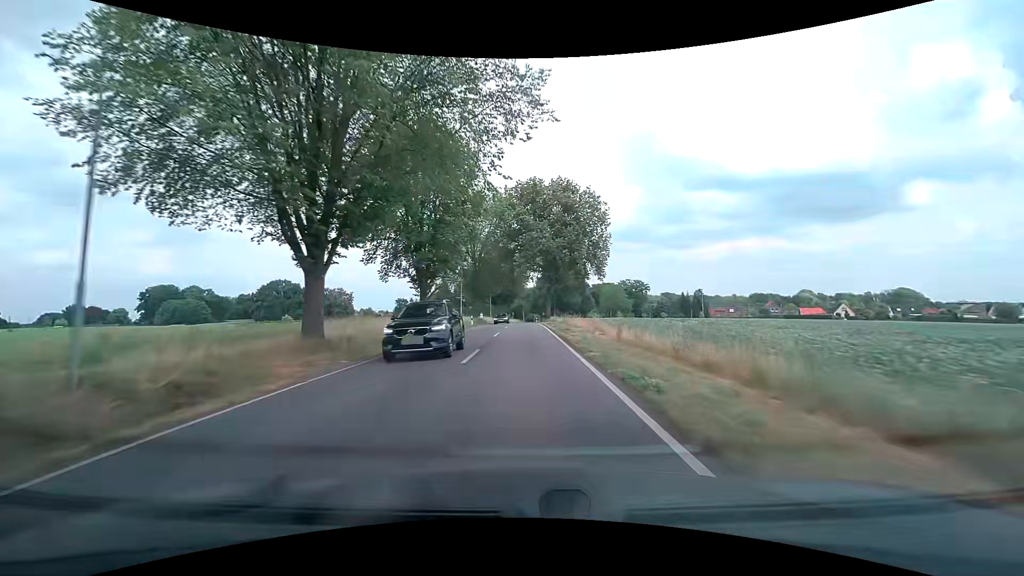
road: tertiary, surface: asphalt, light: Day
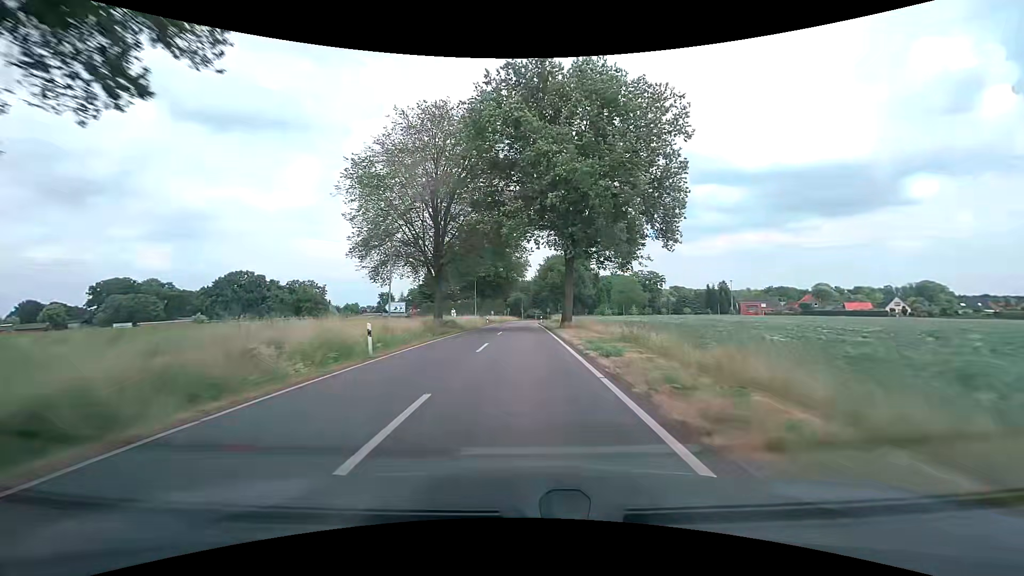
(0.0, +32.5) m; 0°
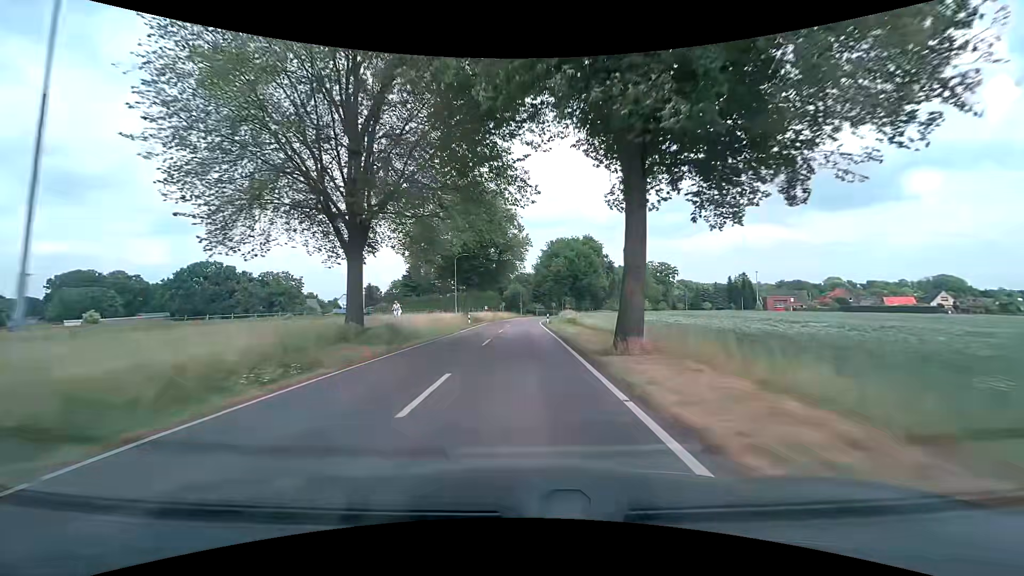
(0.0, +21.7) m; 0°
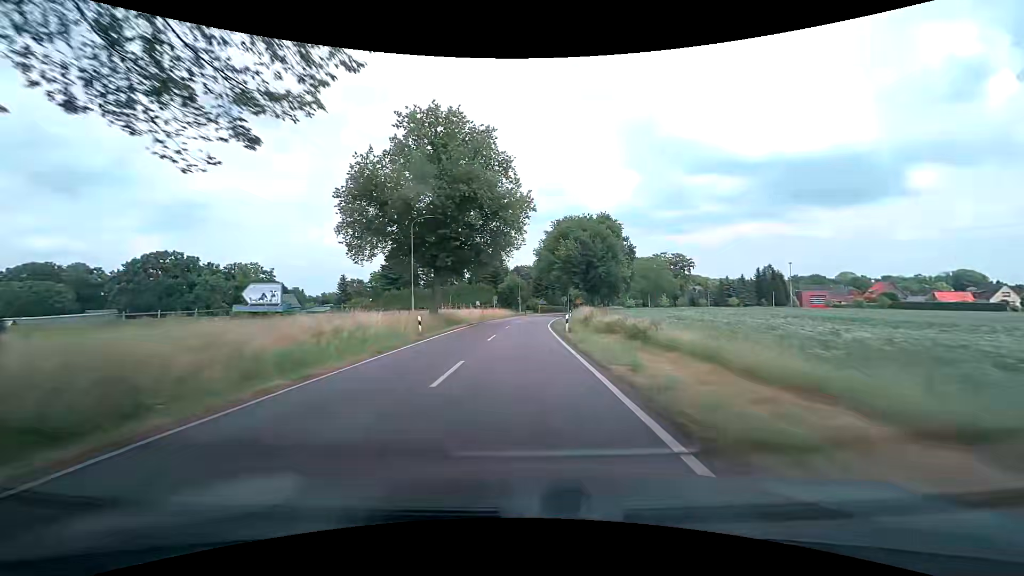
(0.0, +21.8) m; 0°
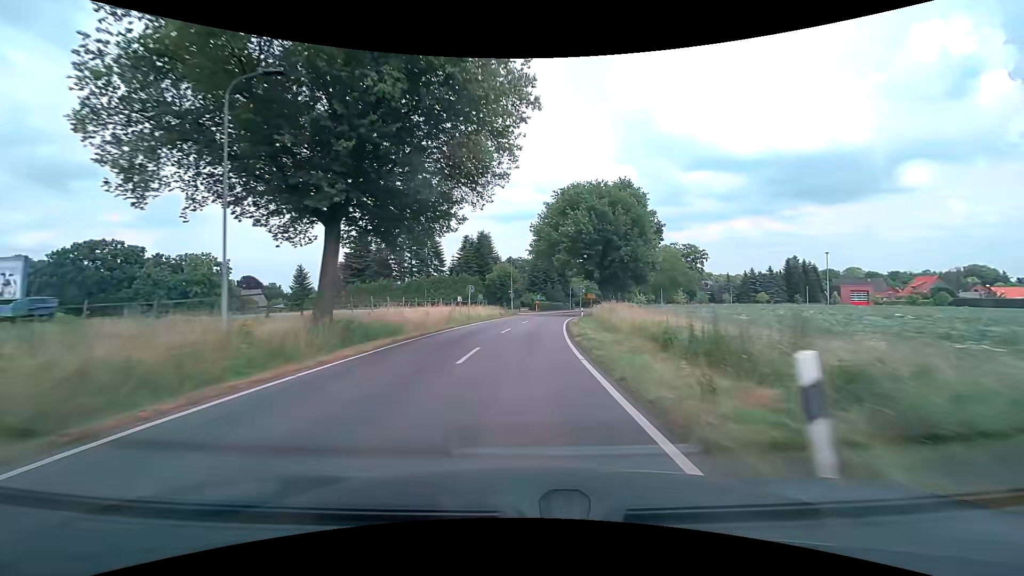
(0.0, +21.5) m; 0°
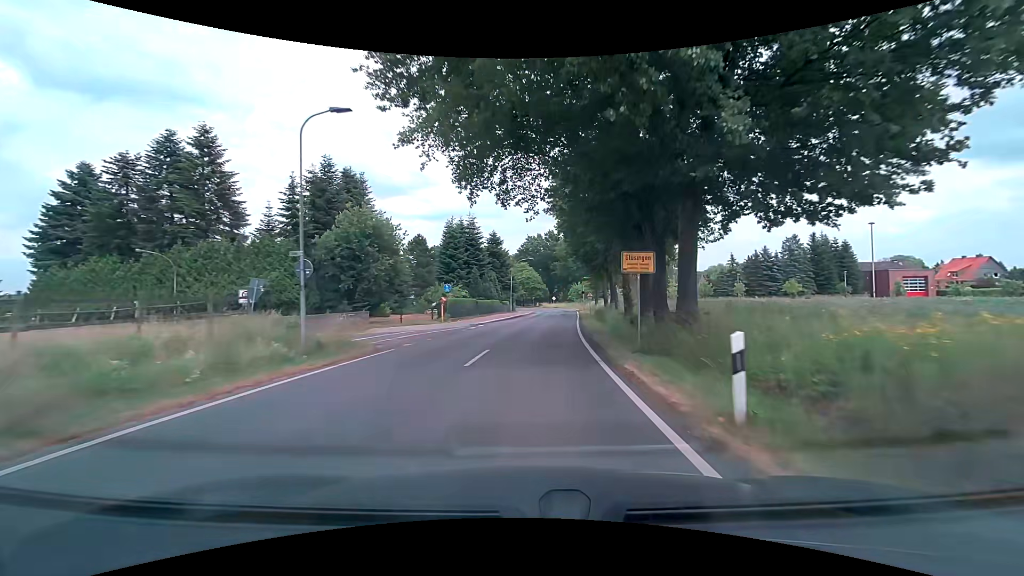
(+2.7, +48.0) m; +8°
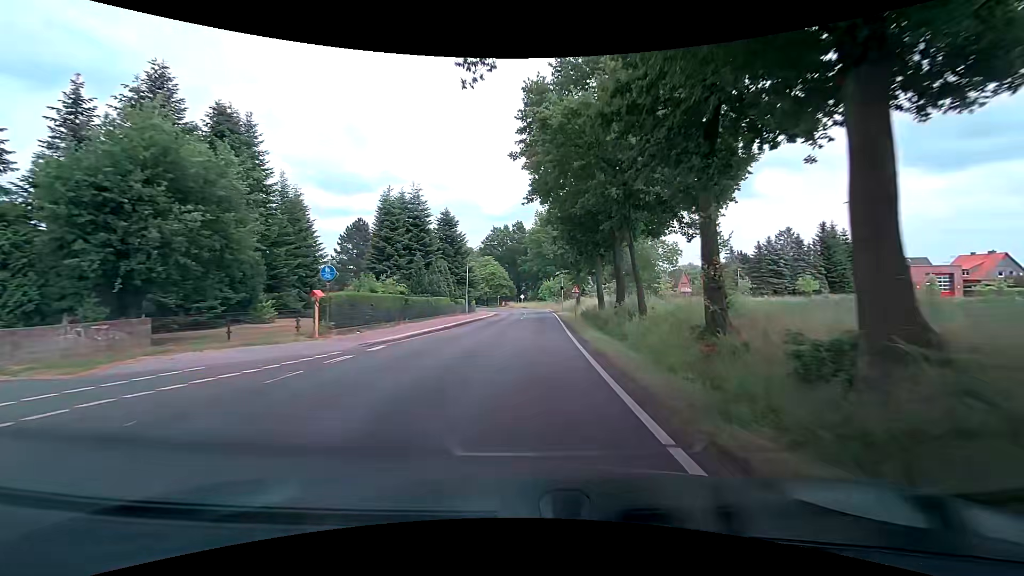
(+0.6, +16.7) m; +4°
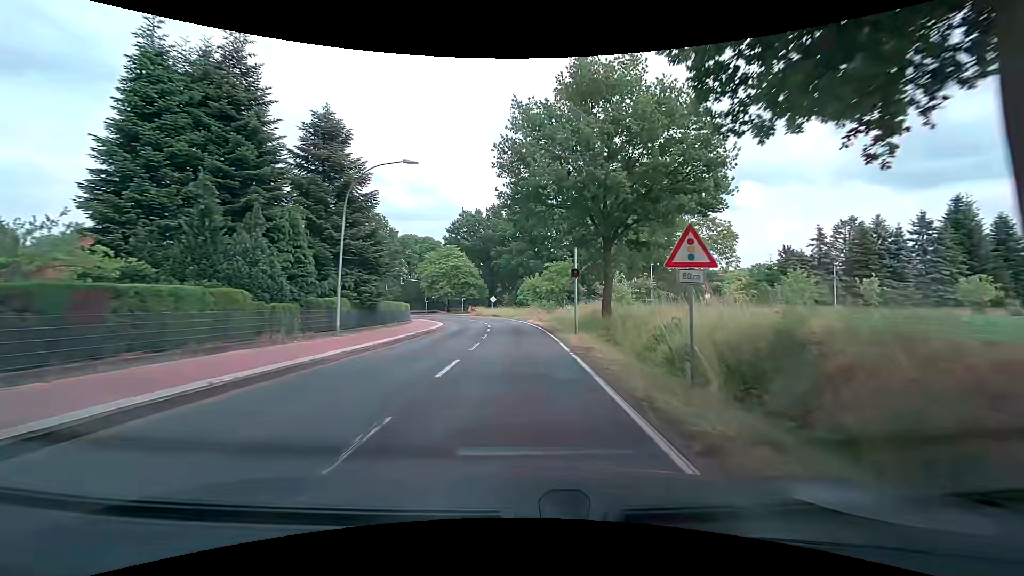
(+0.7, +31.0) m; +2°
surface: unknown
(0, +10) (0, +20) (0, +30) (-1, +40) (-3, +50) (-5, +60) (-8, +69) (-12, +78) (-18, +87) (-23, +95) m
